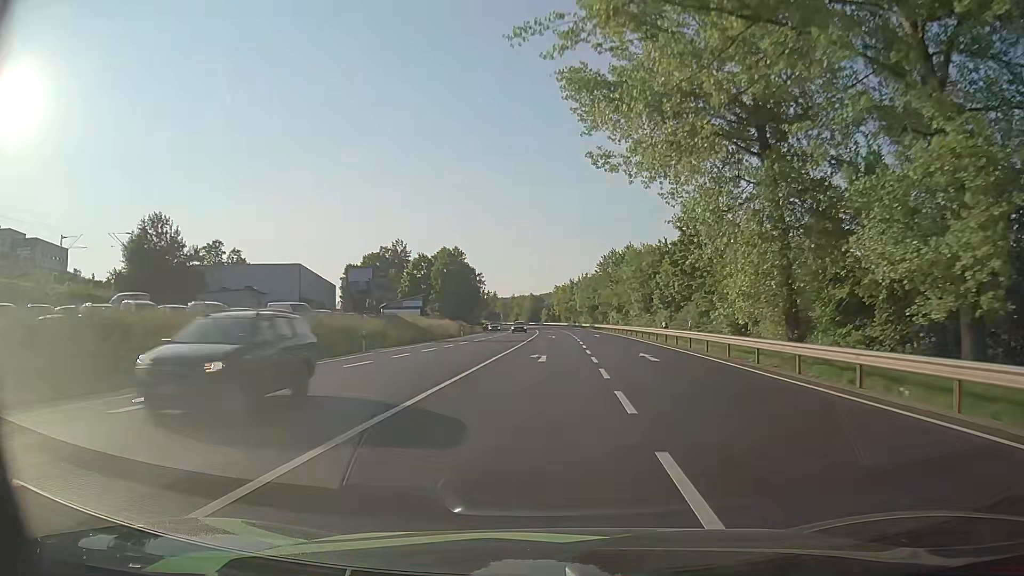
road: primary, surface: asphalt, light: Day
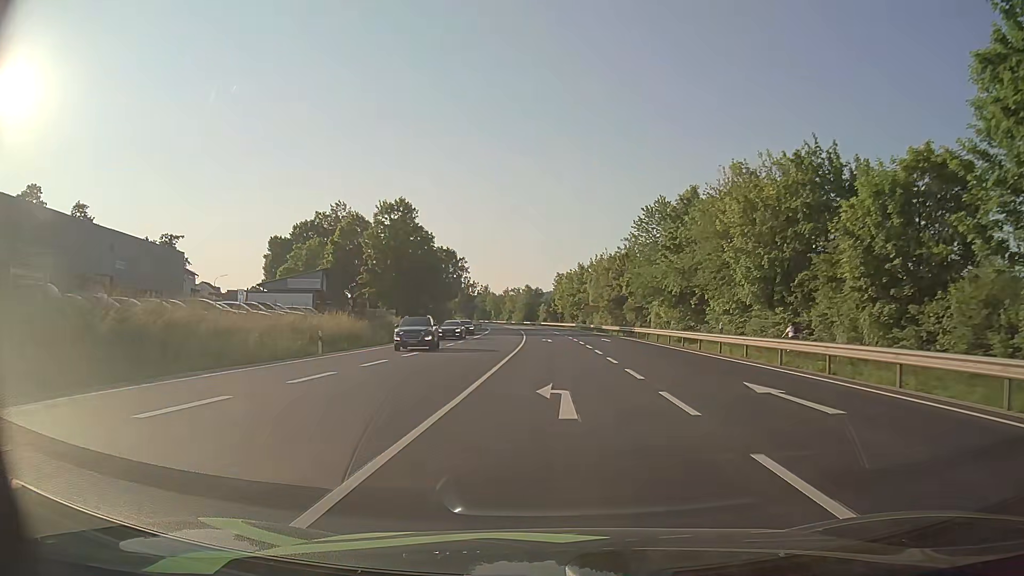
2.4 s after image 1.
(+0.5, +47.8) m; 0°
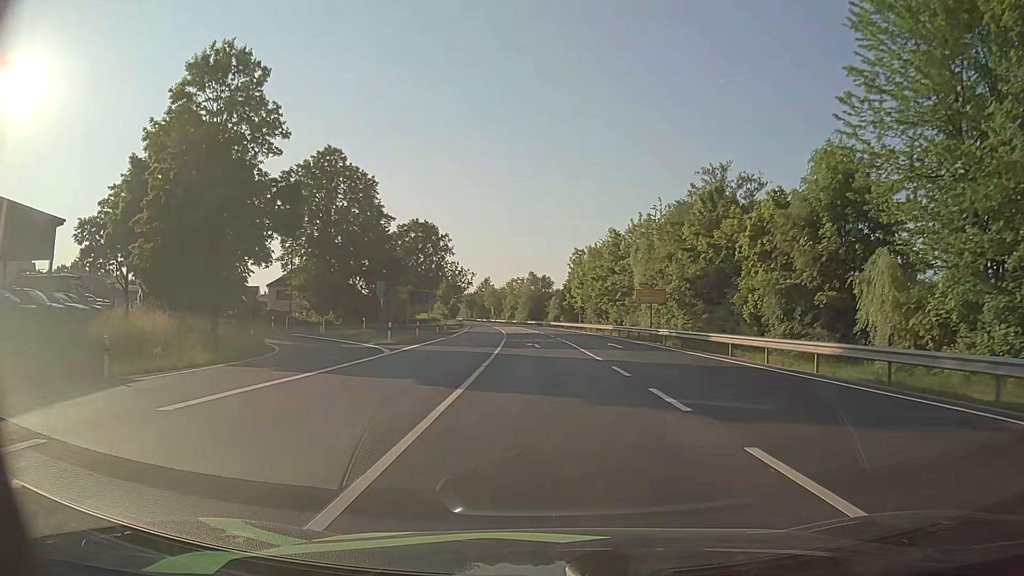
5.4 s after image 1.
(-0.2, +47.0) m; -1°
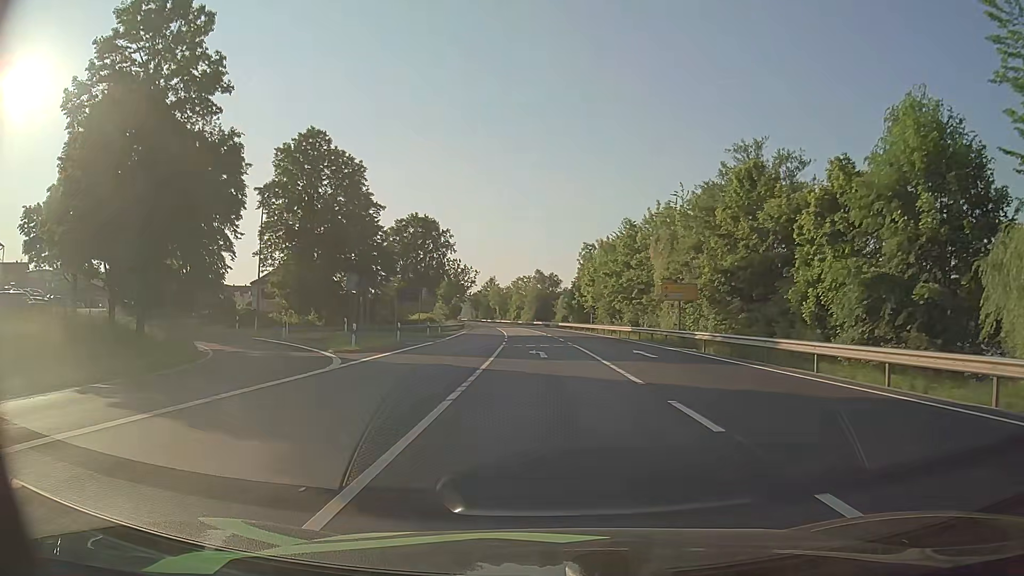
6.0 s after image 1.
(0.0, +7.8) m; -1°
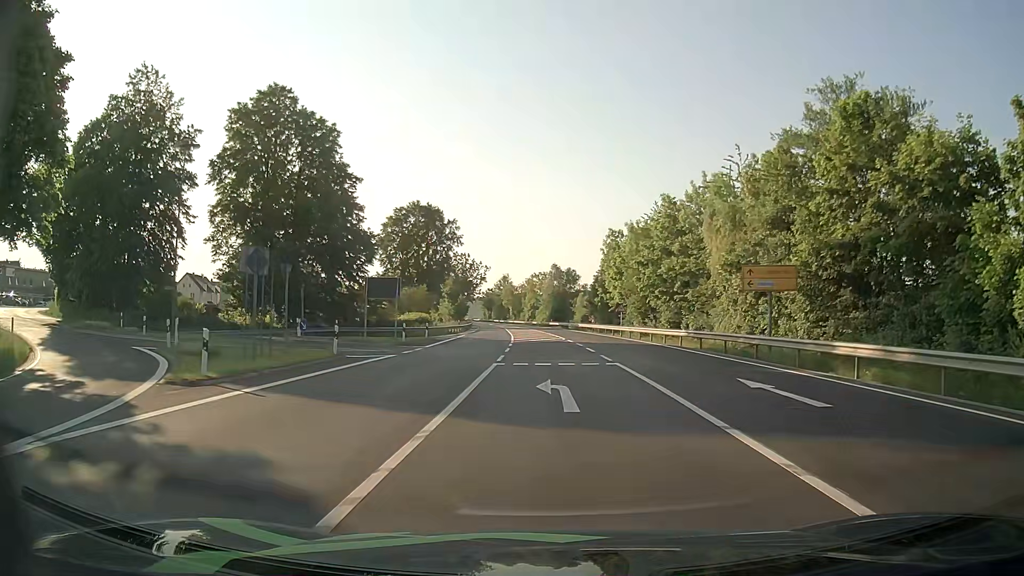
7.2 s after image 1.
(-0.1, +13.6) m; -1°
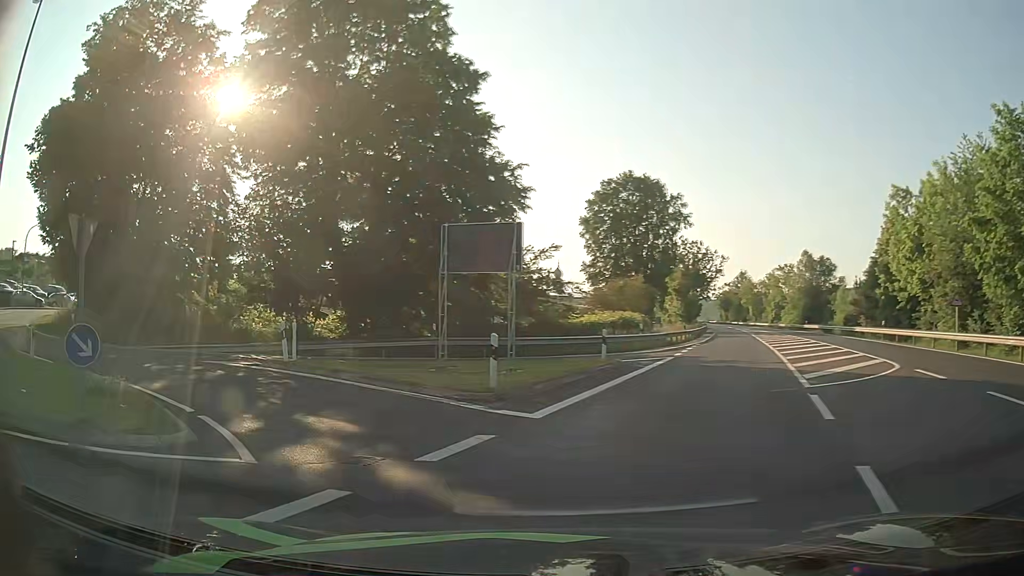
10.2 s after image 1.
(-2.0, +24.3) m; -21°
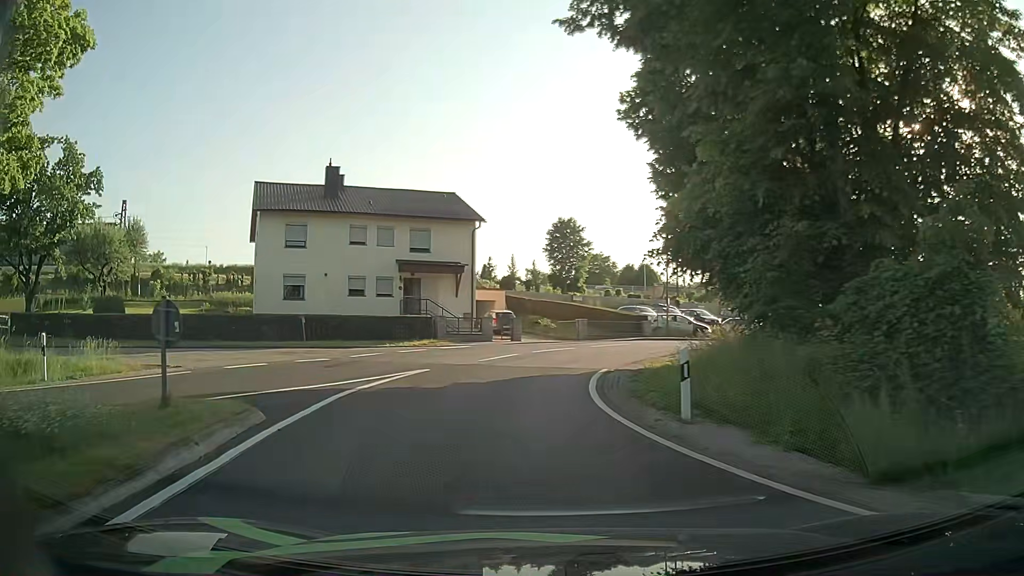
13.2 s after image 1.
(-11.8, +18.3) m; -61°
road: unclassified
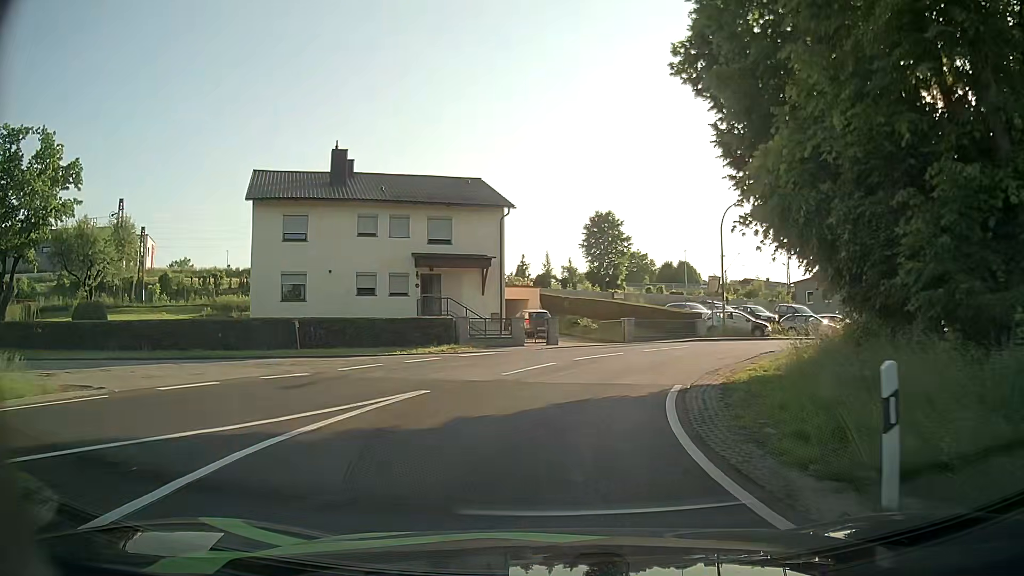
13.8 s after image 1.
(-0.2, +5.1) m; -4°
(+1, +10) (+4, +19) (+10, +27) (+19, +32) (+28, +36) (+37, +39) (+47, +42) (+56, +45) (+66, +49) (+75, +52) m
